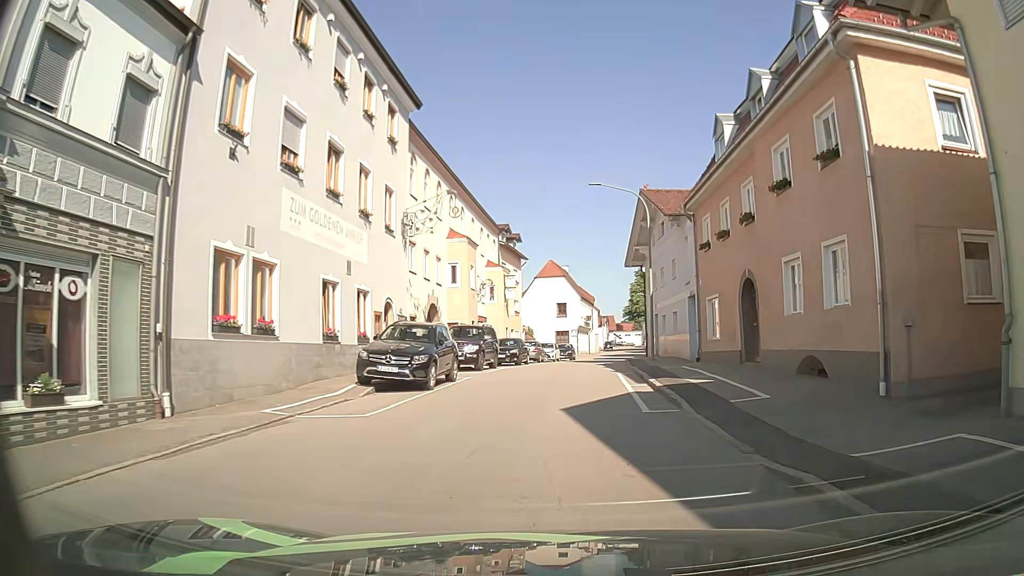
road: secondary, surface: asphalt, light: Day
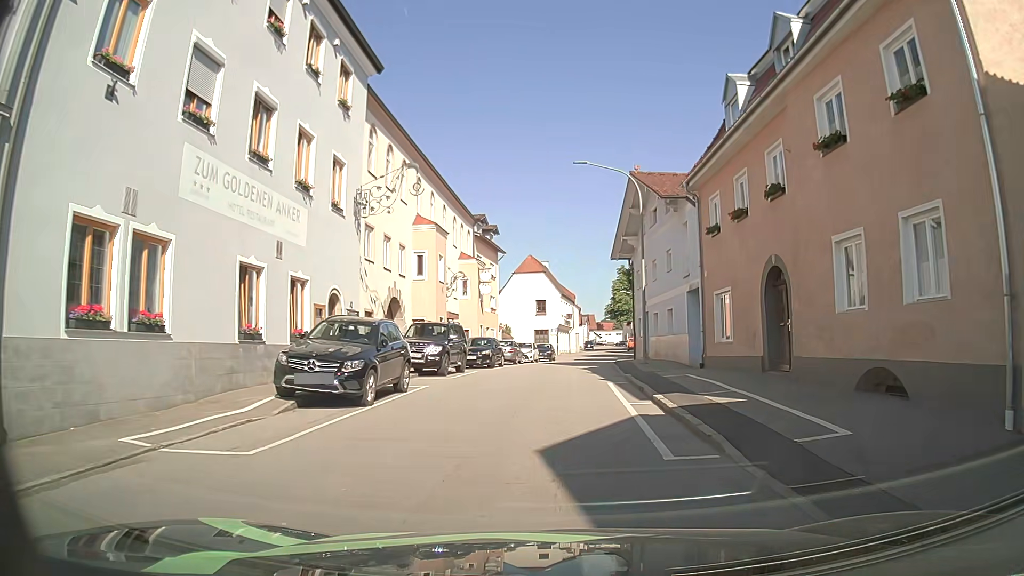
(0.0, +4.0) m; +2°
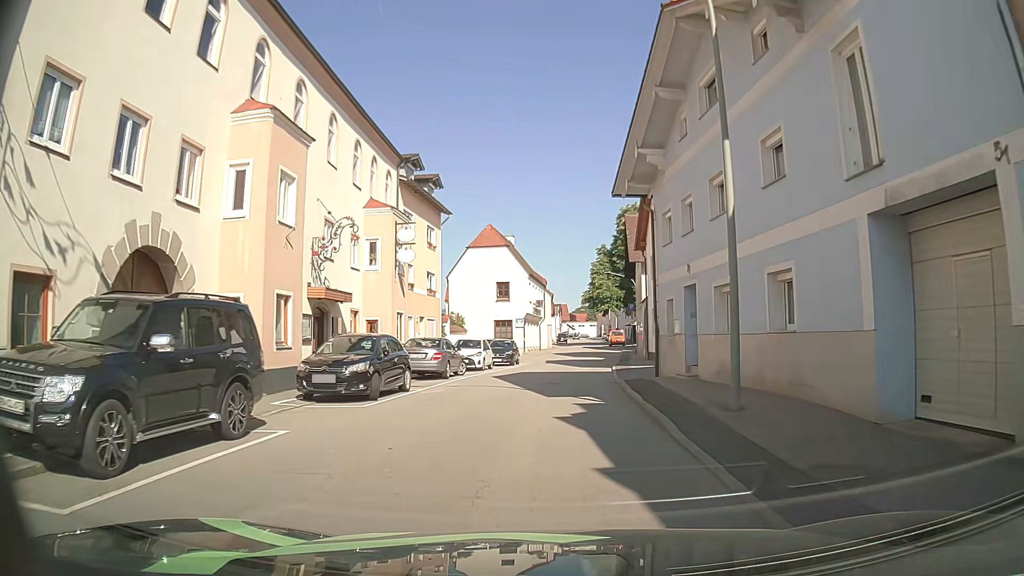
(+0.5, +16.7) m; +2°
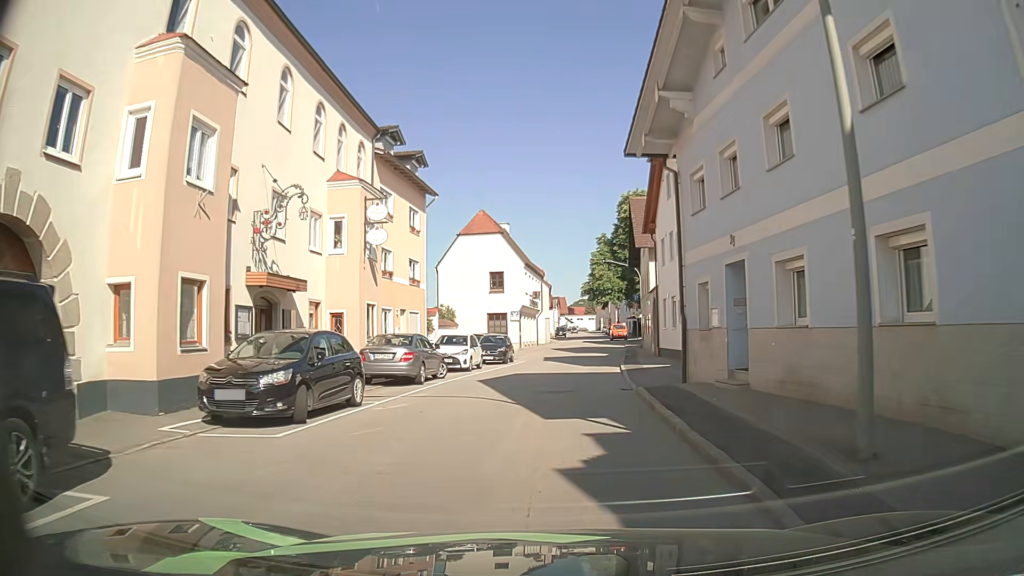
(+0.1, +4.4) m; +2°
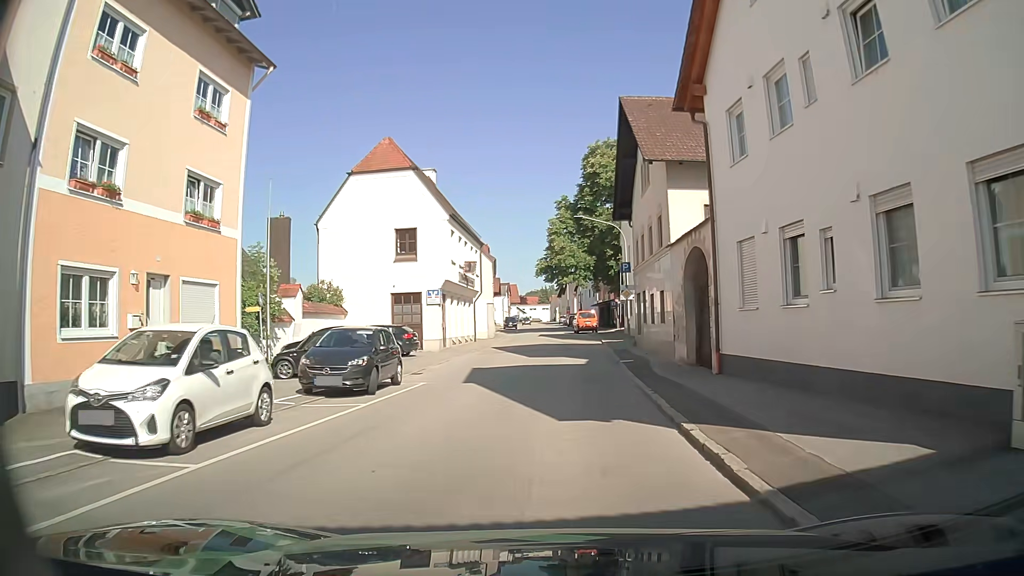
(+0.3, +19.2) m; +3°
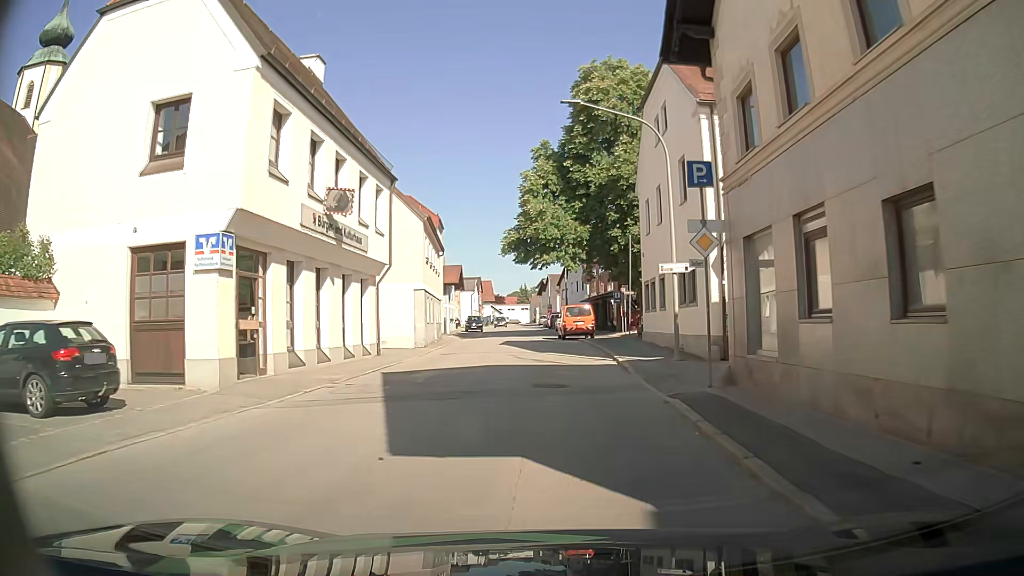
(+0.6, +20.7) m; +2°
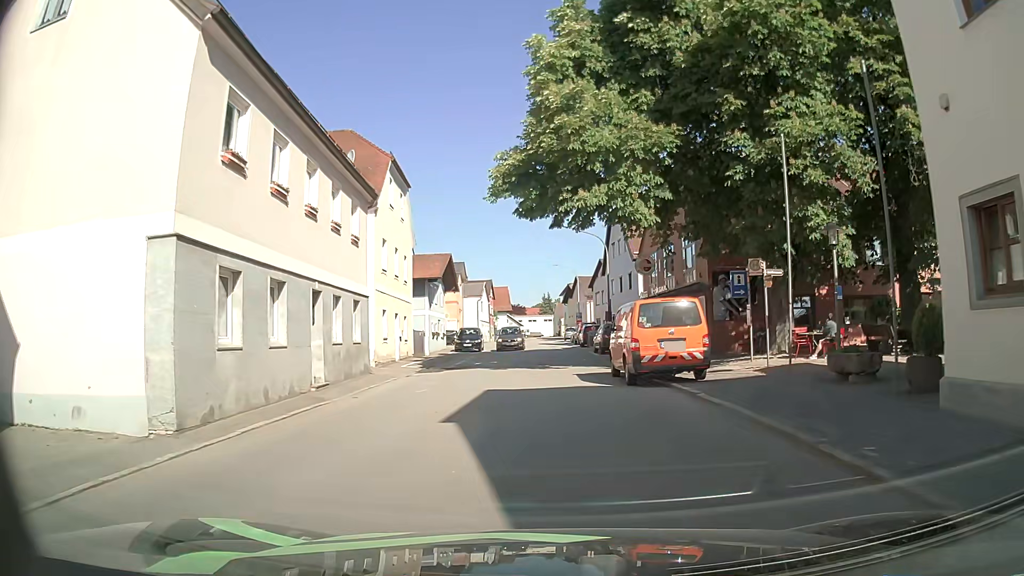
(-0.4, +22.7) m; -3°
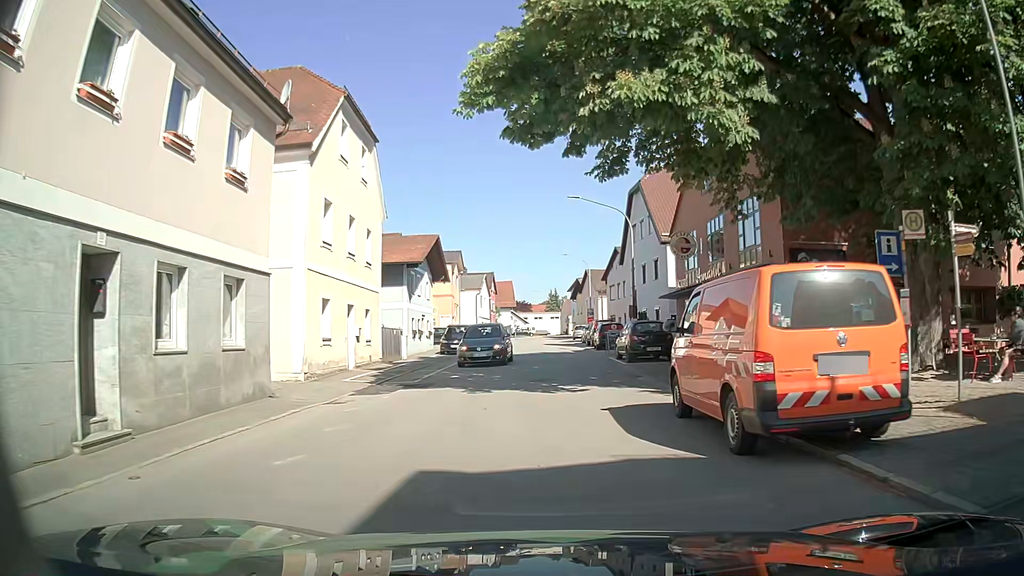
(+0.2, +8.6) m; +2°
(0, +10) (0, +20) (-1, +30) (-1, +40) (-1, +50) (-1, +60) (-1, +70) (-1, +80) (-2, +90) (-2, +100) m
